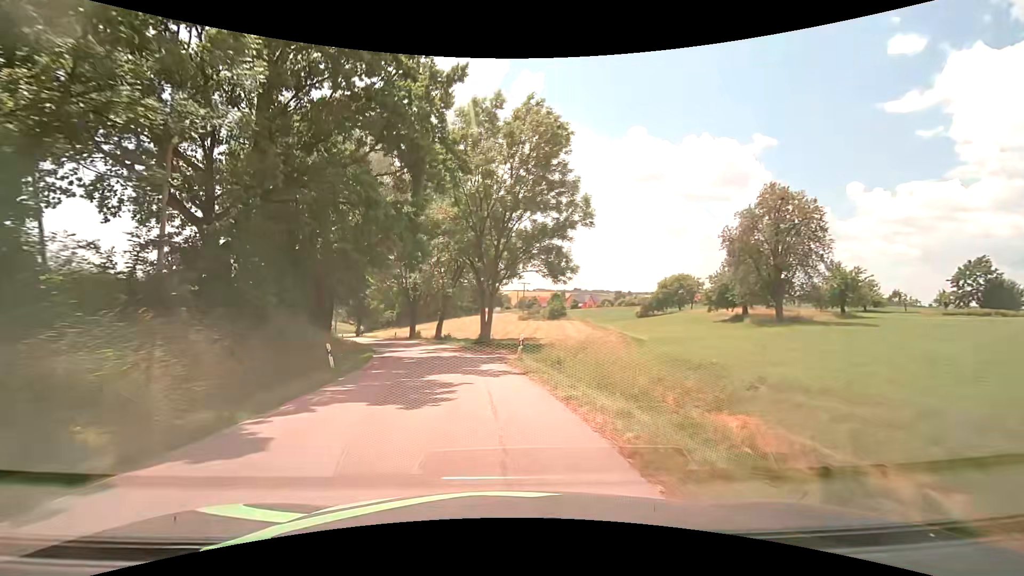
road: tertiary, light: Day
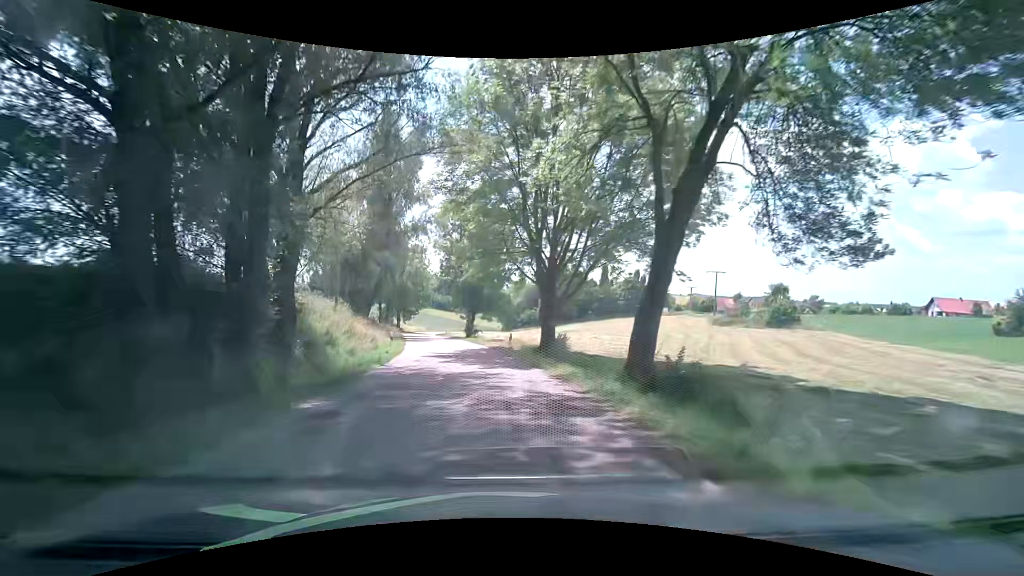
(-6.2, +38.7) m; -16°
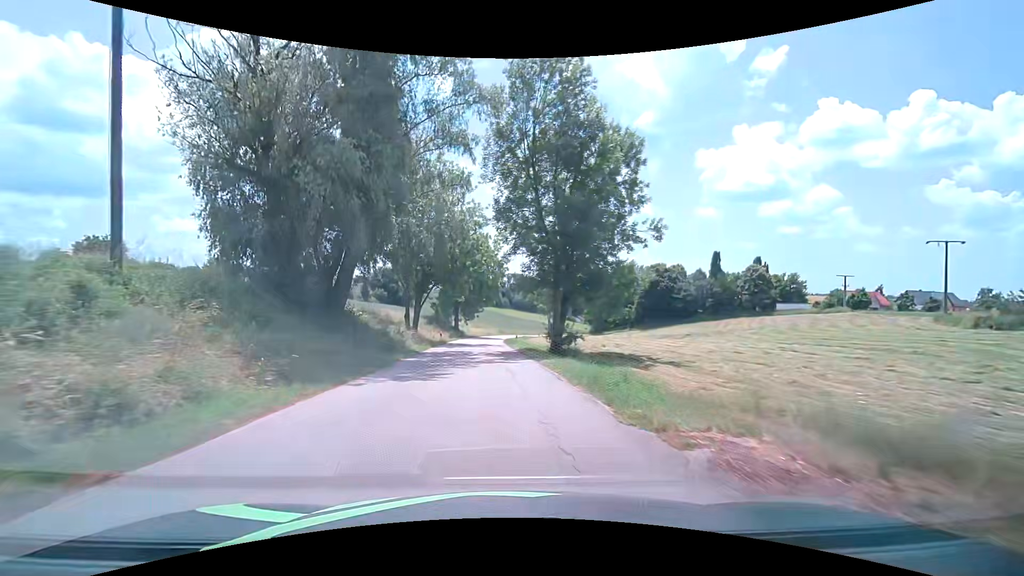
(-2.9, +30.7) m; -10°
(0, +10) (0, +20) (-1, +30) (-1, +40) (-2, +50) (-2, +60) (-2, +70) (-1, +80) (0, +90) (+1, +100) m
